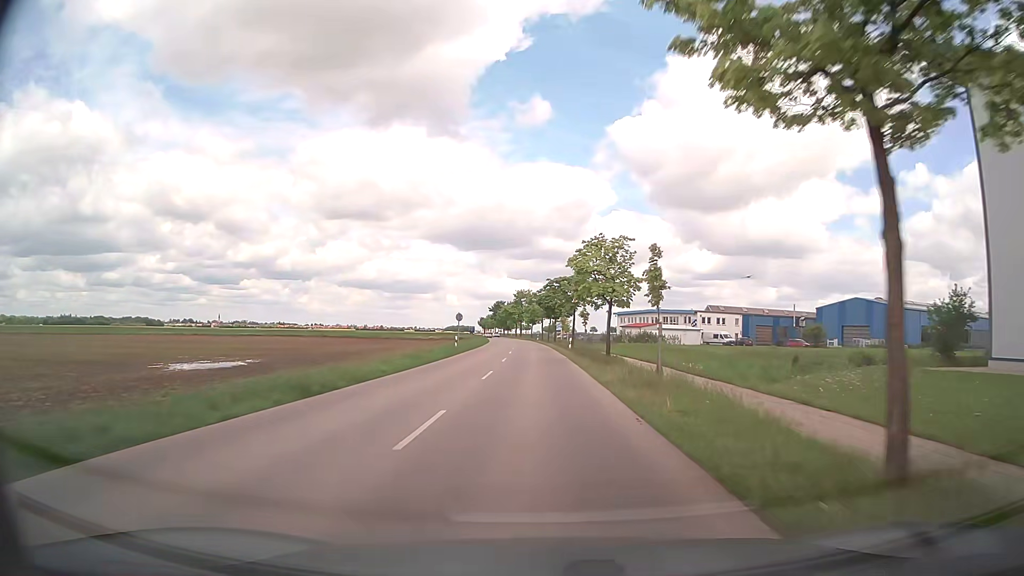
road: tertiary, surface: asphalt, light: Day
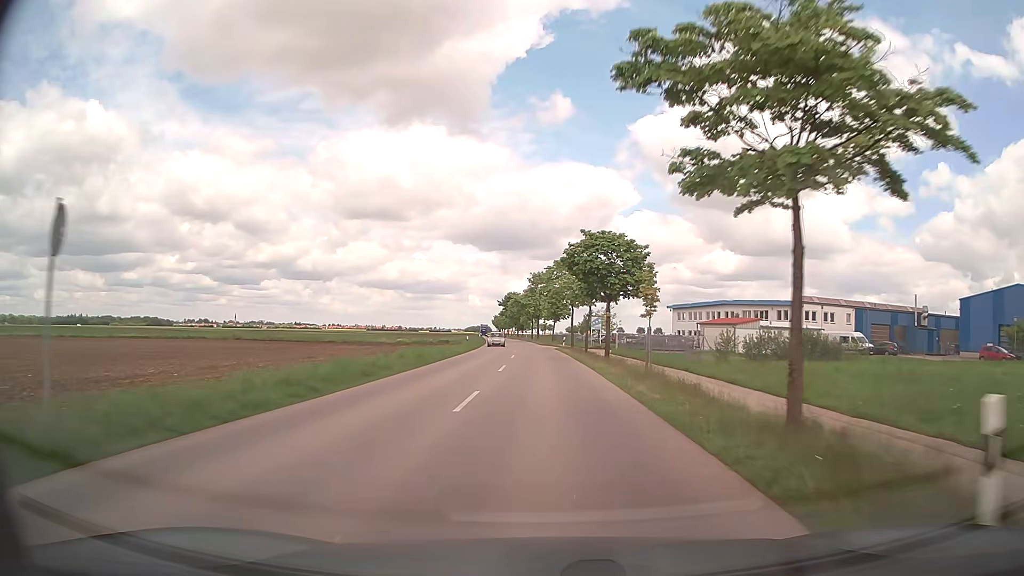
(-0.7, +44.6) m; -2°
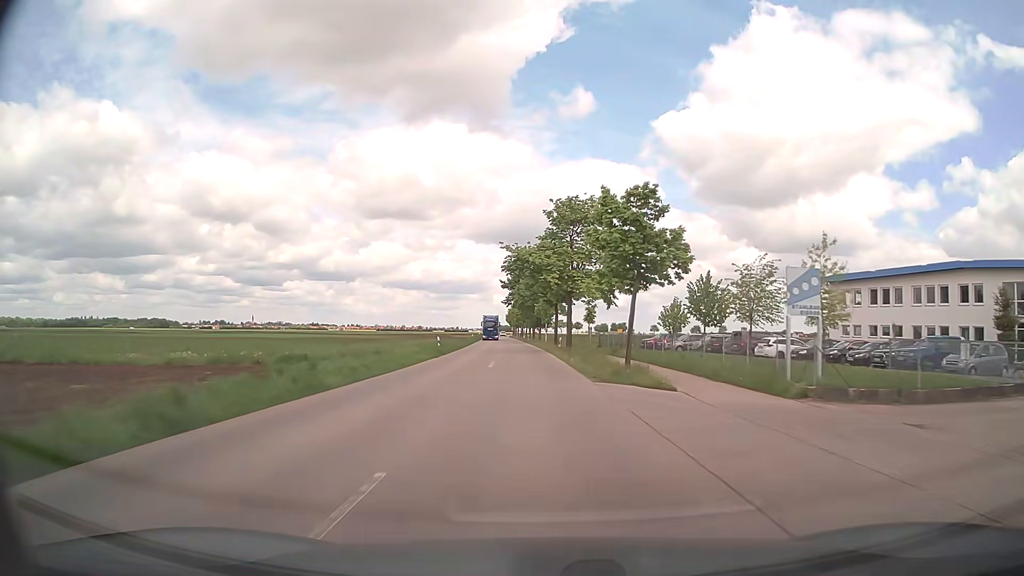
(-1.0, +57.3) m; -2°
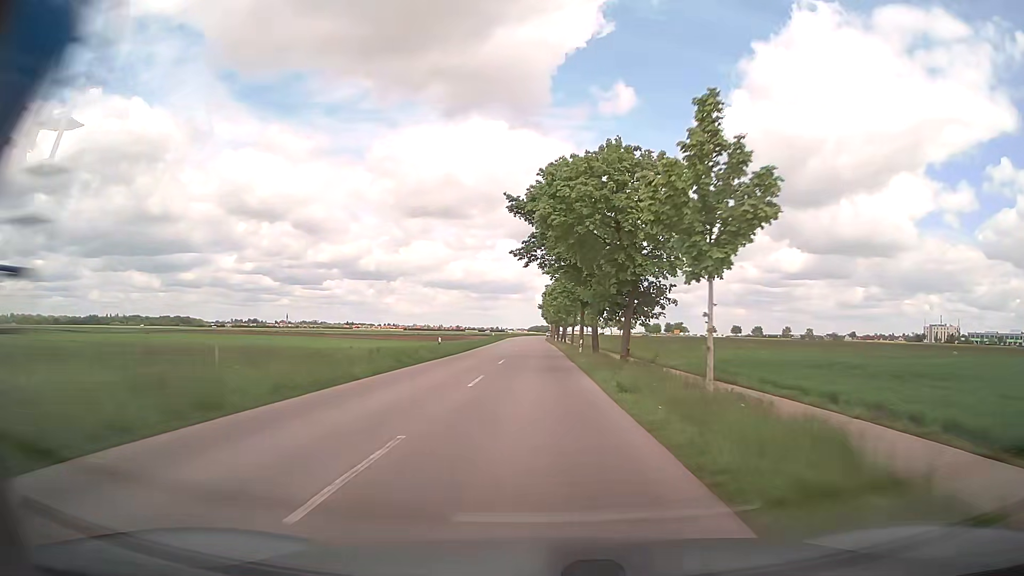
(-1.7, +58.1) m; -3°
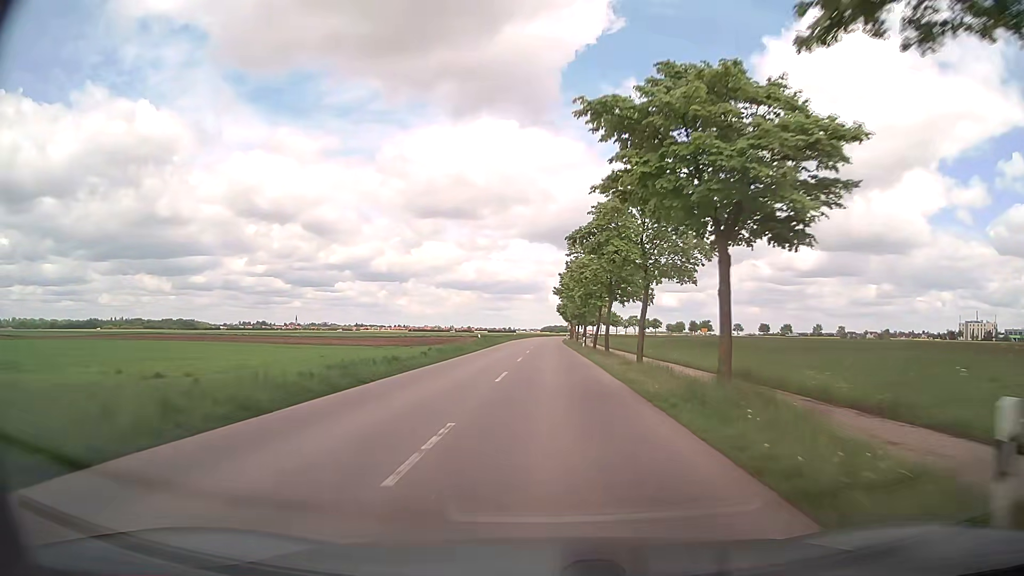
(-0.5, +35.0) m; -1°
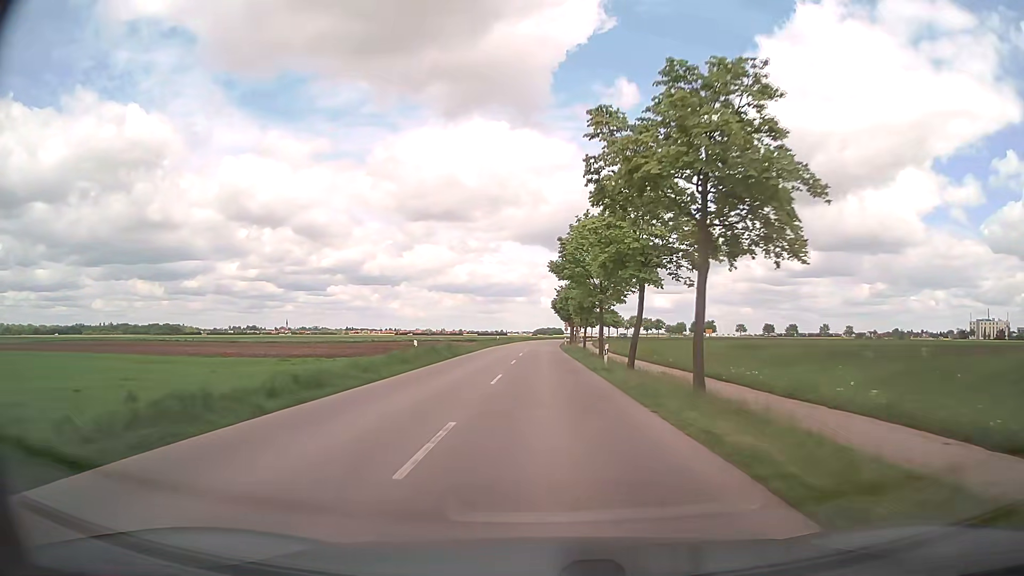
(+0.1, +23.8) m; +1°
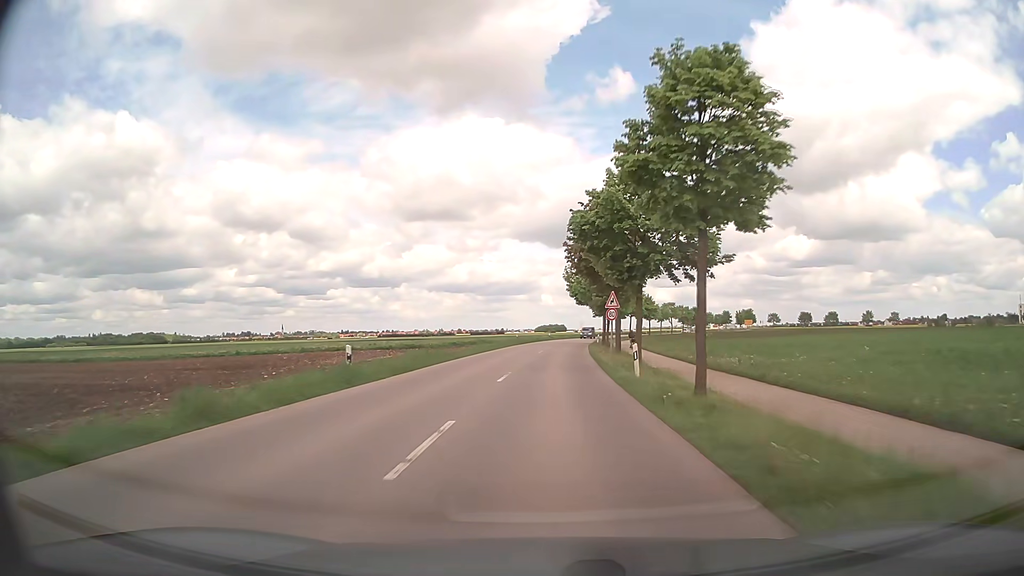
(-0.2, +60.3) m; 0°
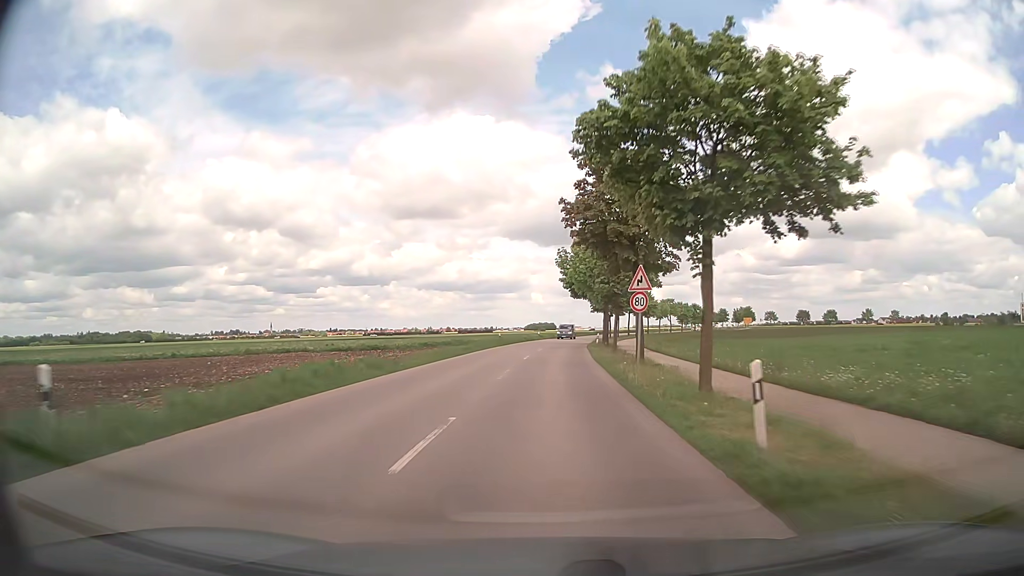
(+0.1, +11.8) m; +1°
(0, +10) (0, +20) (+1, +30) (+1, +40) (+2, +50) (+3, +60) (+4, +70) (+5, +80) (+7, +90) (+9, +99) m
